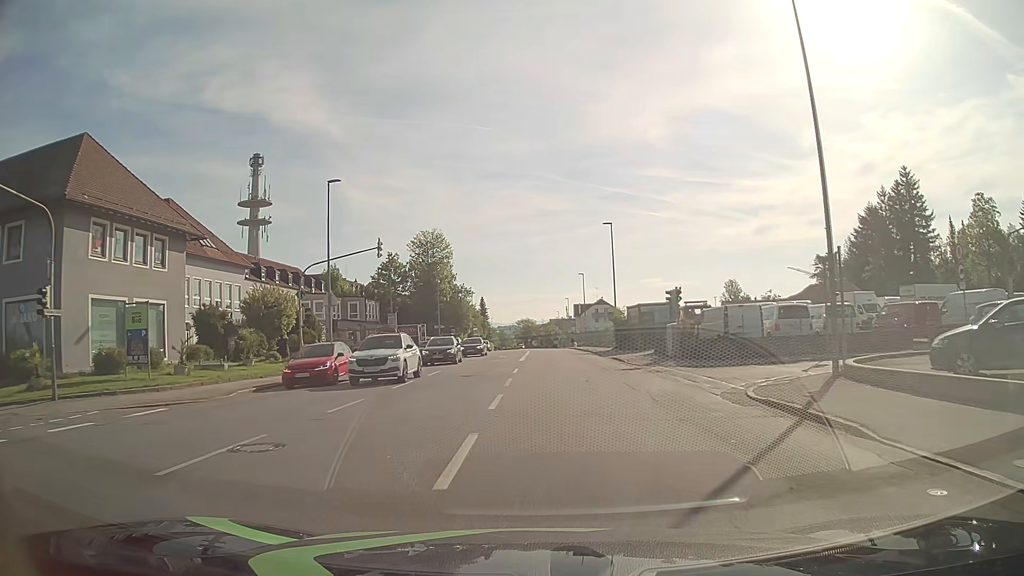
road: tertiary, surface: asphalt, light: Day
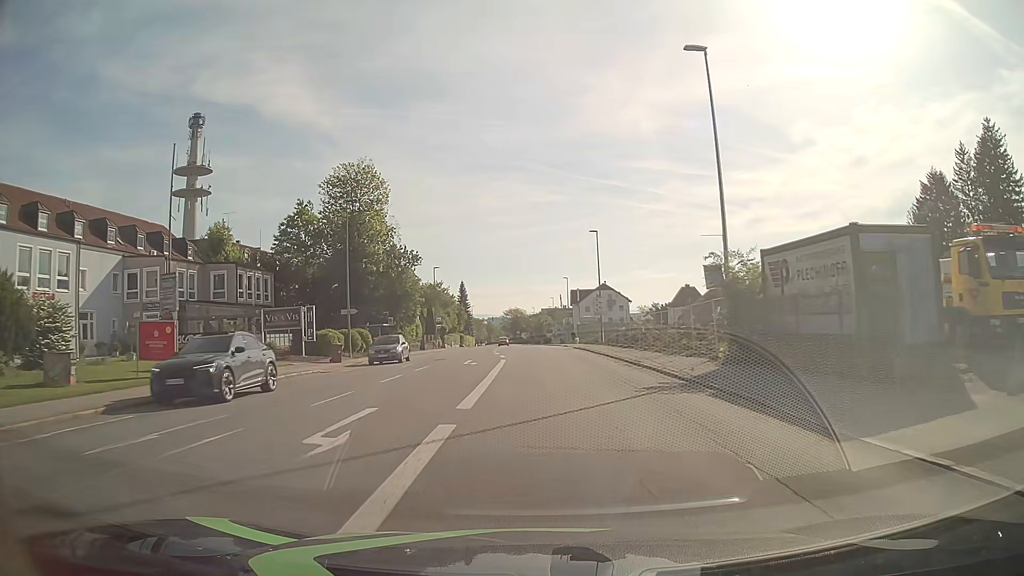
(+0.2, +35.1) m; 0°
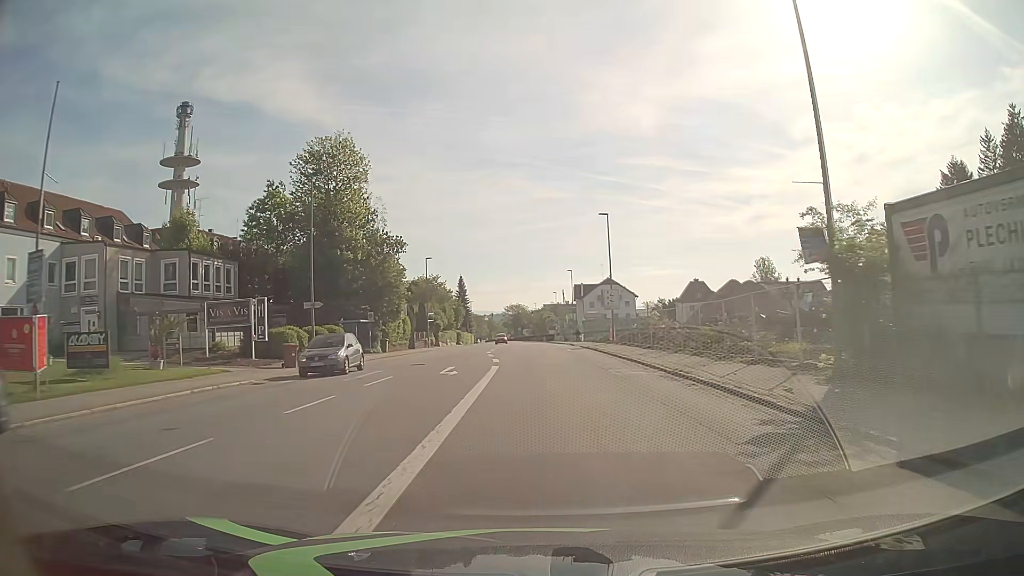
(0.0, +7.6) m; 0°
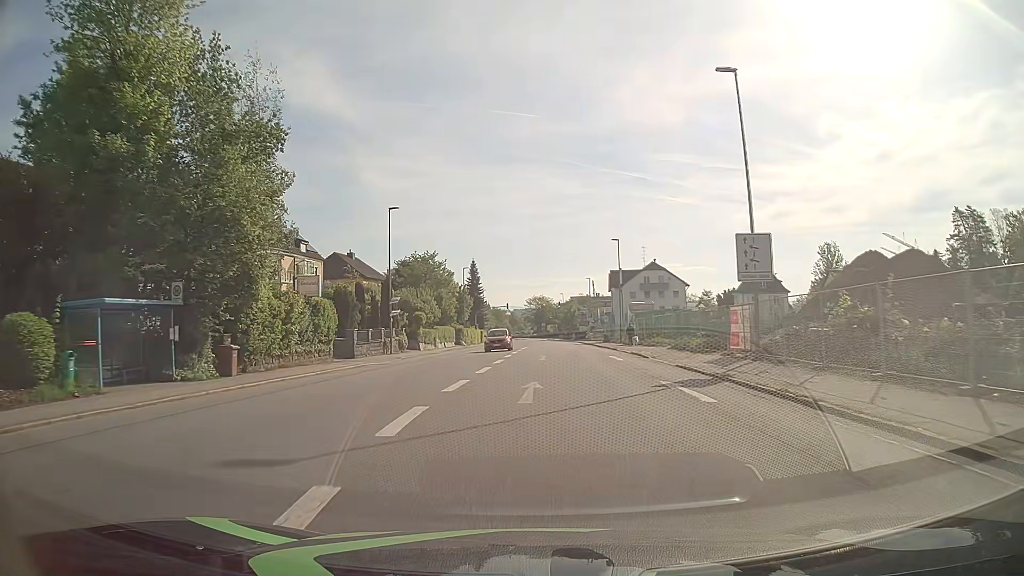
(-0.4, +30.7) m; -2°
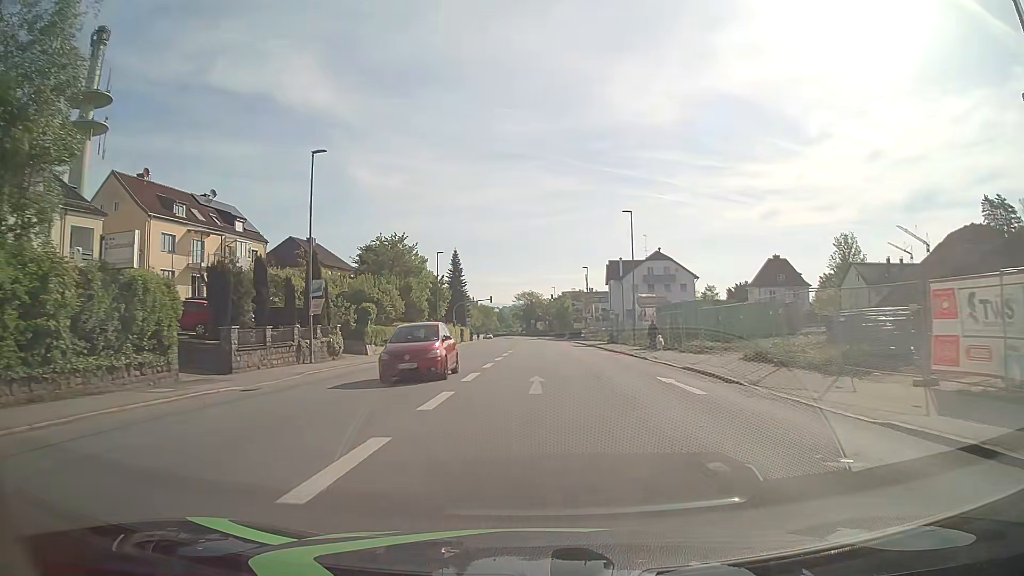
(+0.1, +15.5) m; +1°
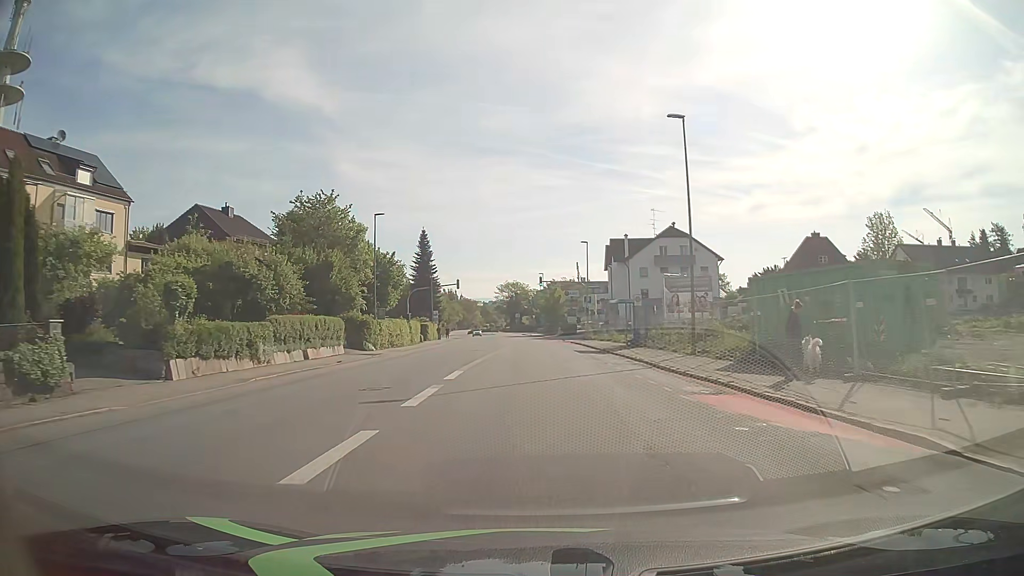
(+0.3, +23.2) m; +1°
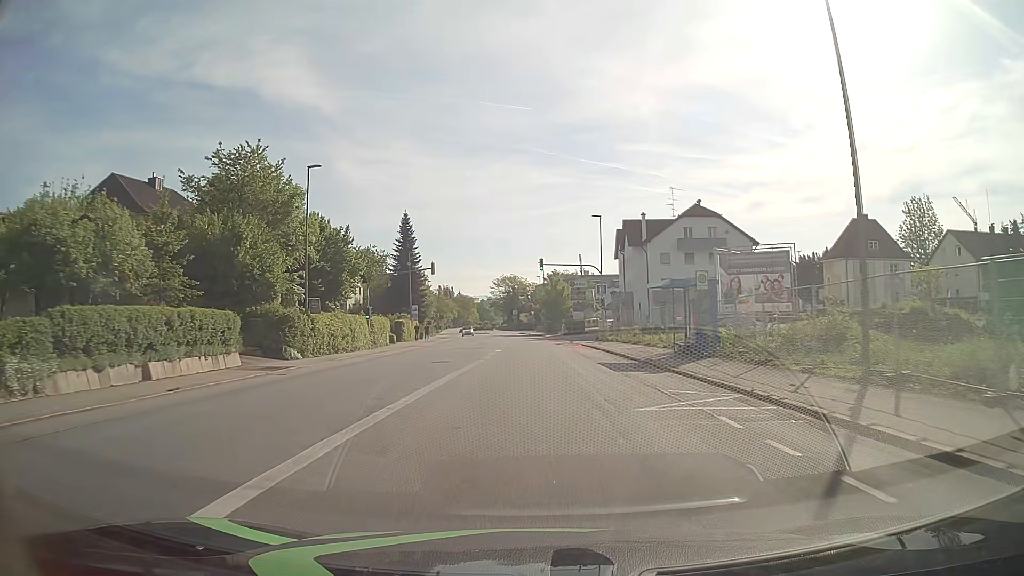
(0.0, +15.5) m; 0°
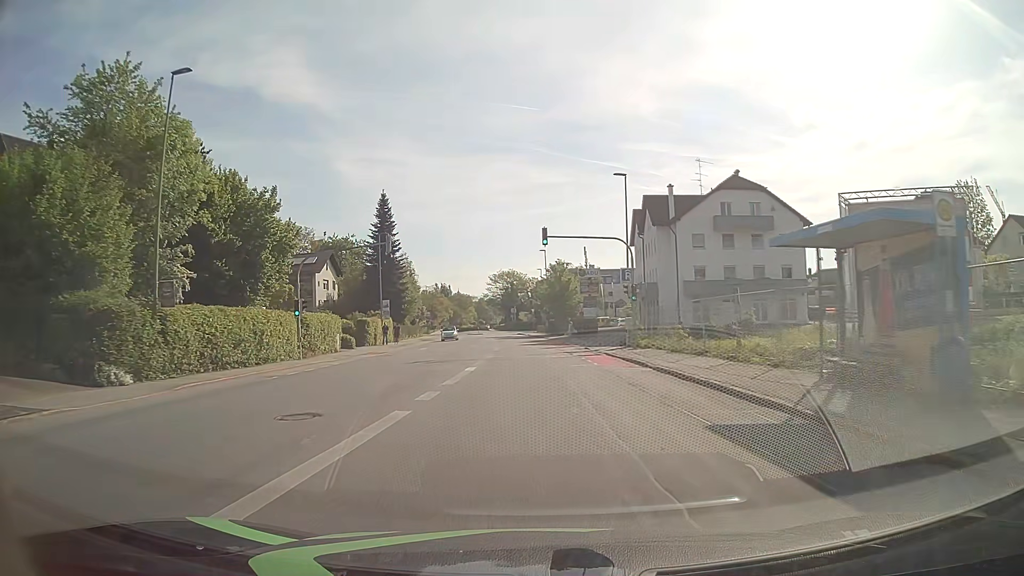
(-0.1, +15.3) m; -1°
(0, +10) (0, +20) (0, +30) (0, +40) (-1, +50) (-2, +60) (-2, +70) (-3, +80) (-4, +90) (-4, +100) m
